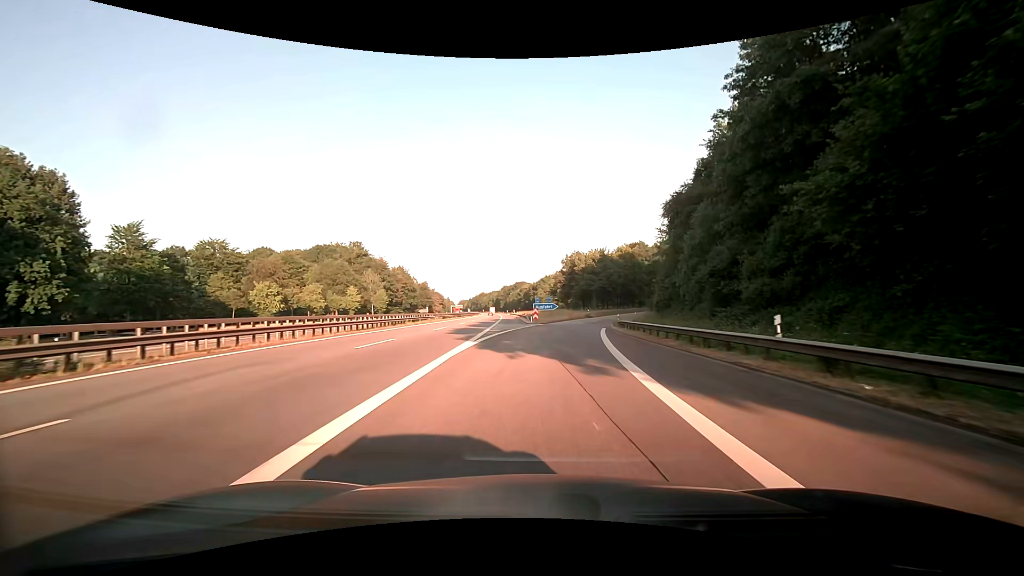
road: motorway_link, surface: asphalt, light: Day
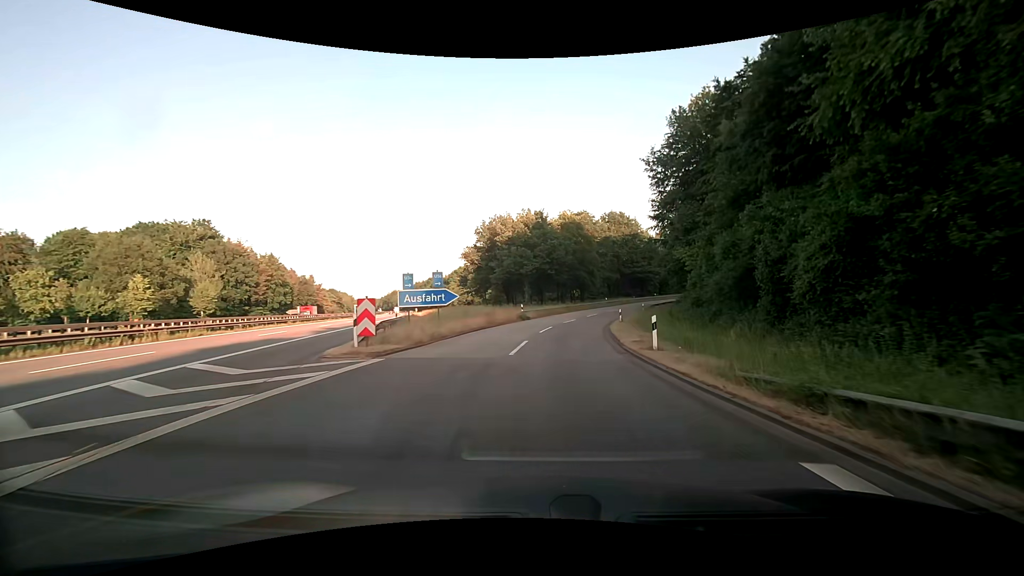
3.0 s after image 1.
(+2.7, +40.0) m; +9°
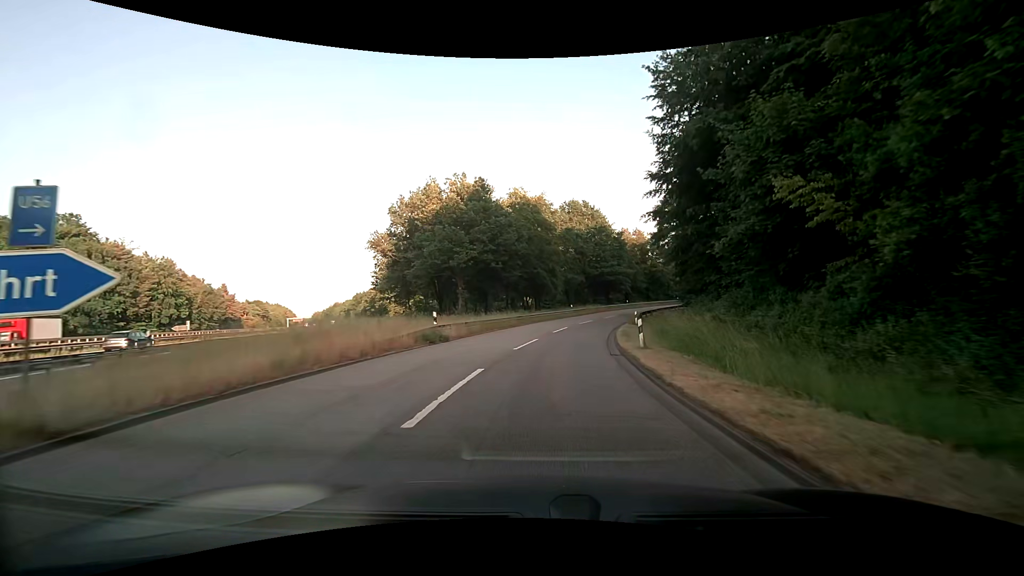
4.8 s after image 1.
(+1.1, +20.8) m; +6°
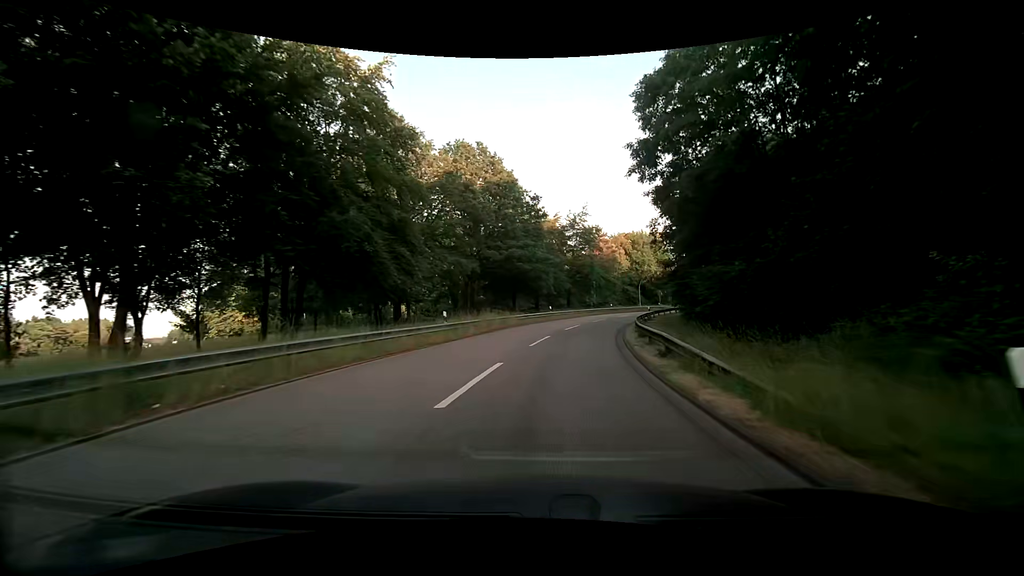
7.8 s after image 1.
(+3.3, +34.3) m; +12°
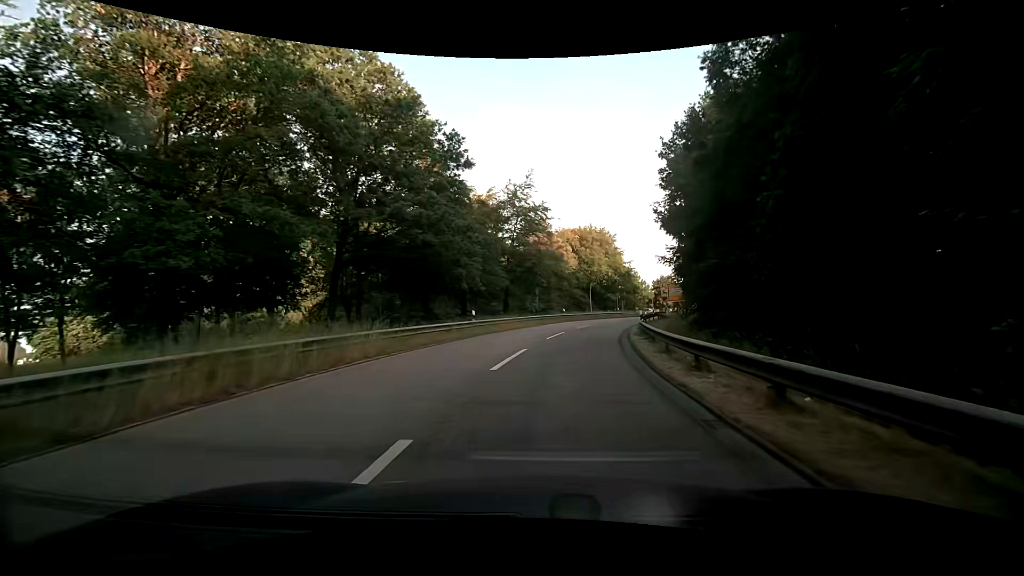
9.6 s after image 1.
(+1.2, +19.5) m; +7°
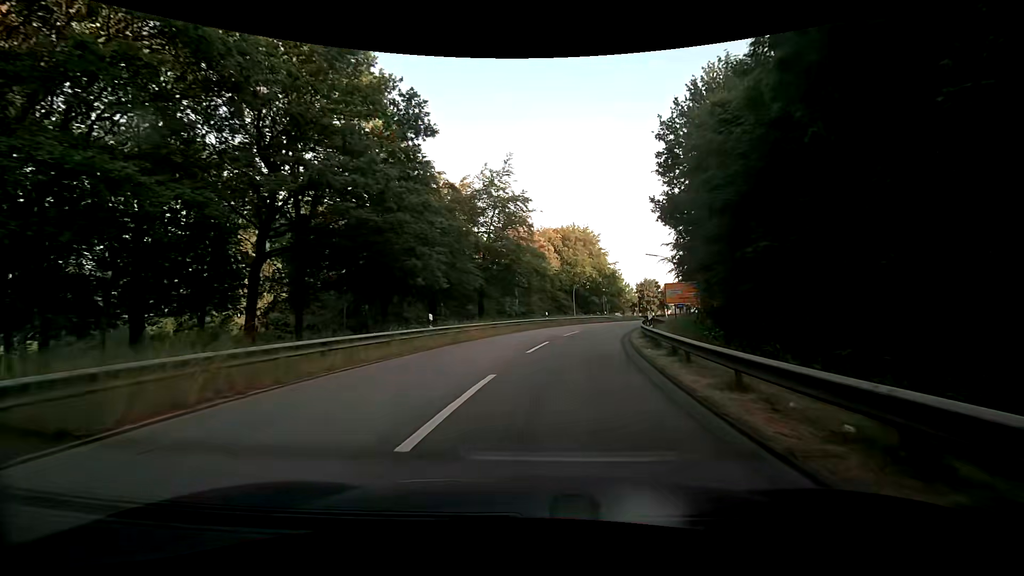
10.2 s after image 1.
(+0.1, +6.3) m; +3°
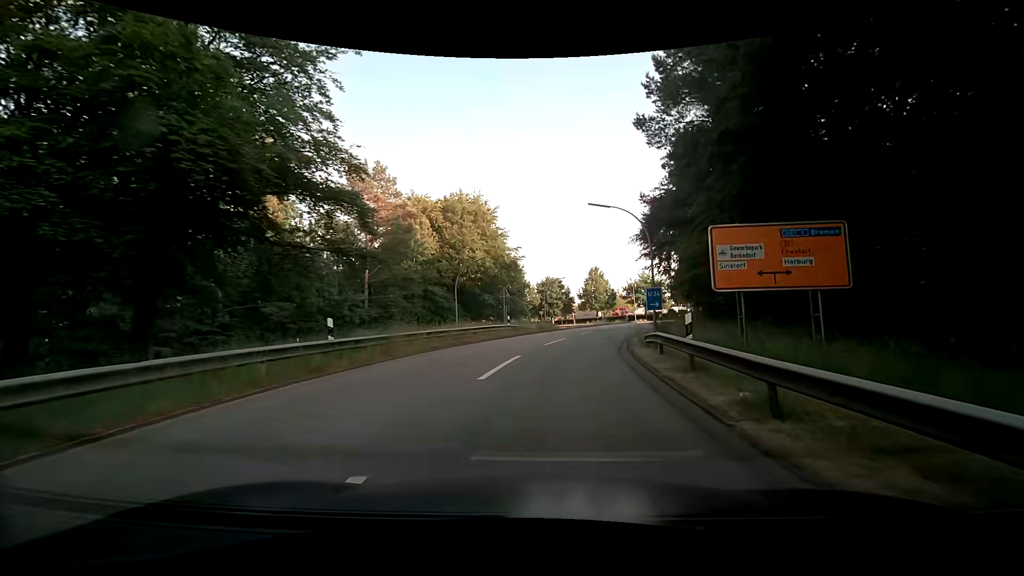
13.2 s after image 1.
(+3.0, +30.1) m; +12°
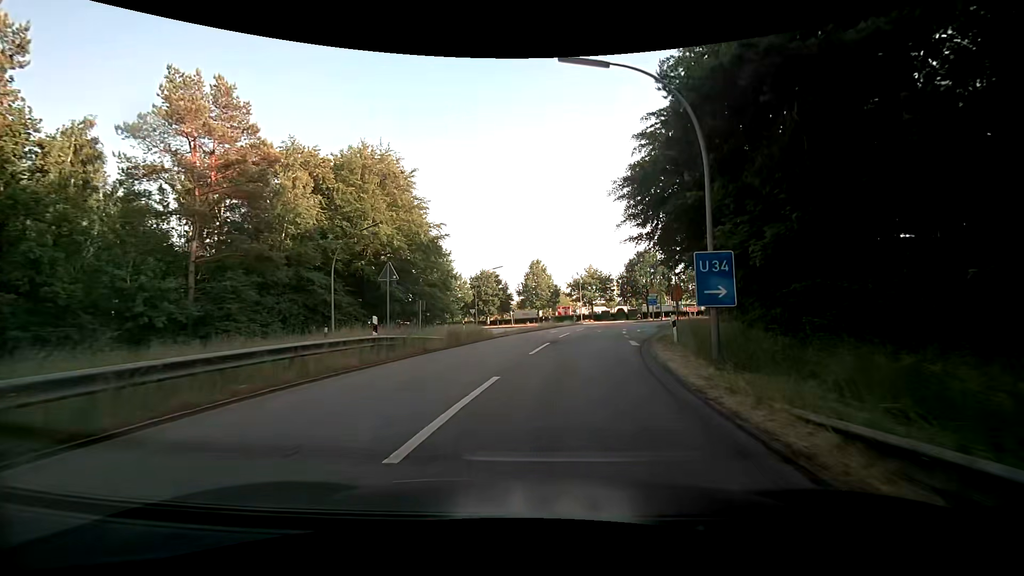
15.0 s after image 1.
(+1.0, +17.3) m; +7°
(0, +10) (+2, +20) (+4, +30) (+7, +39) (+9, +49) (+12, +58) (+16, +68) (+23, +75) (+33, +77) (+42, +76) m
